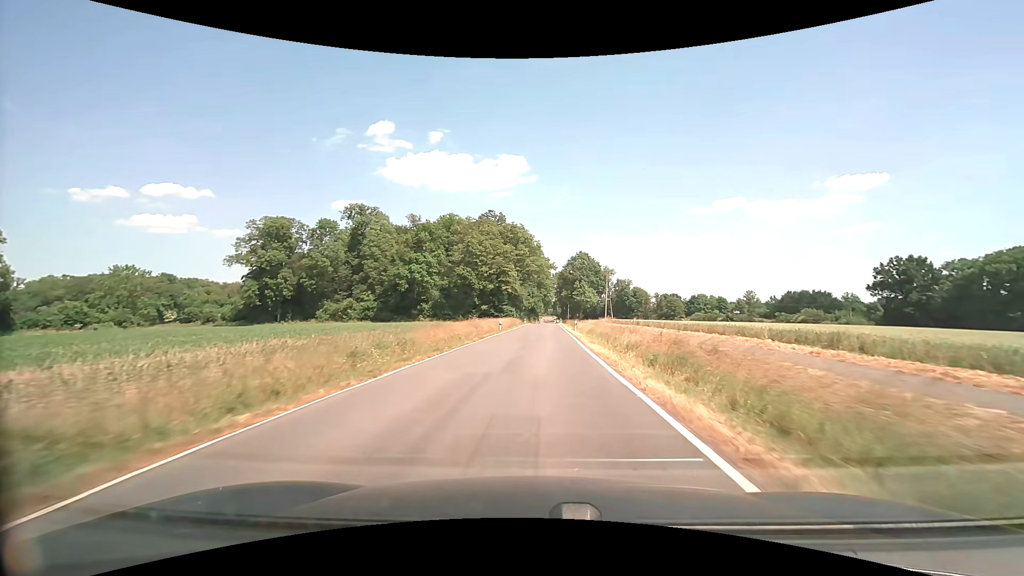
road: tertiary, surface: asphalt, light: Day
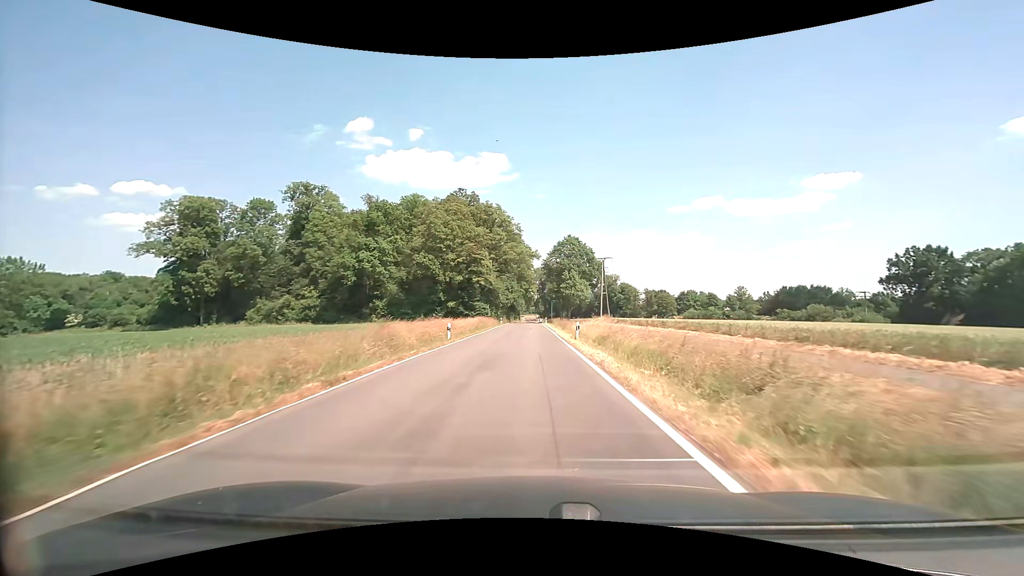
(+0.5, +20.2) m; +2°
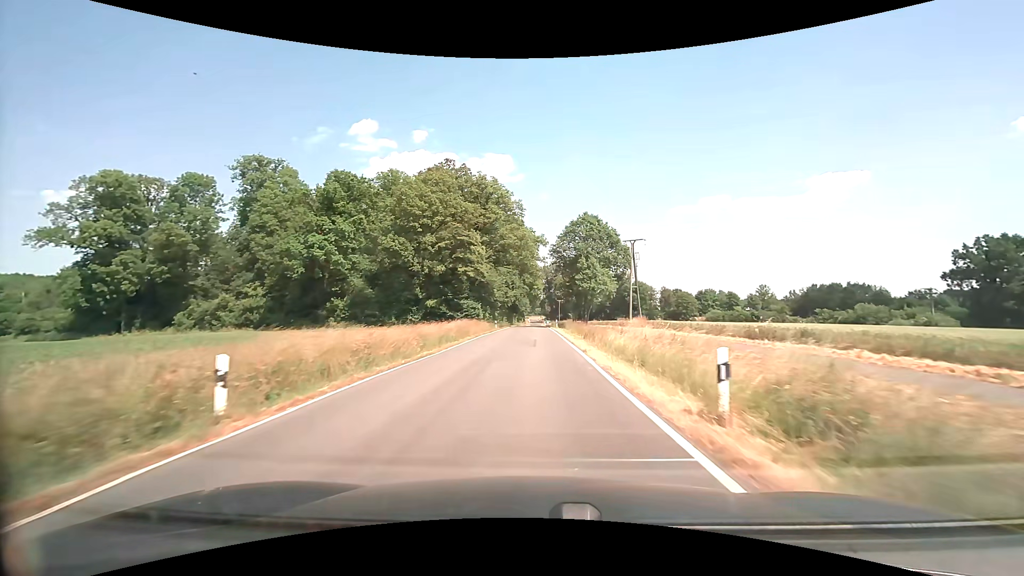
(-0.1, +21.0) m; -1°
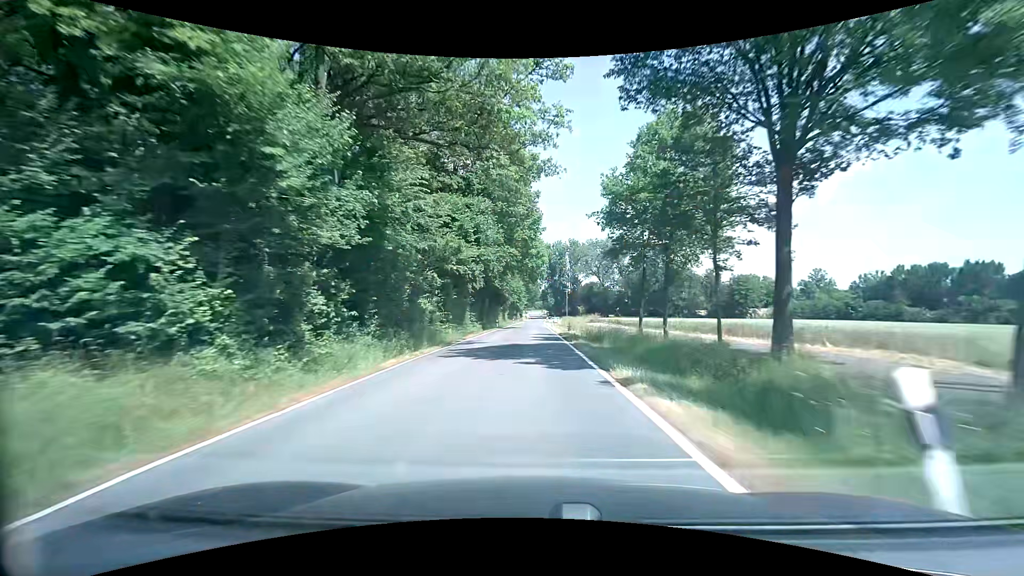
(+0.3, +55.6) m; 0°
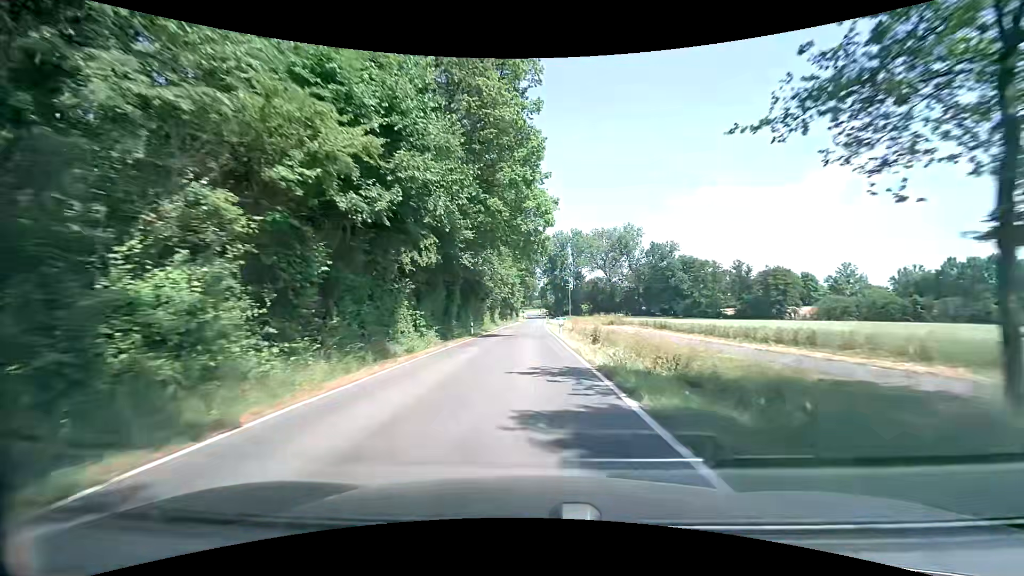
(0.0, +23.4) m; 0°
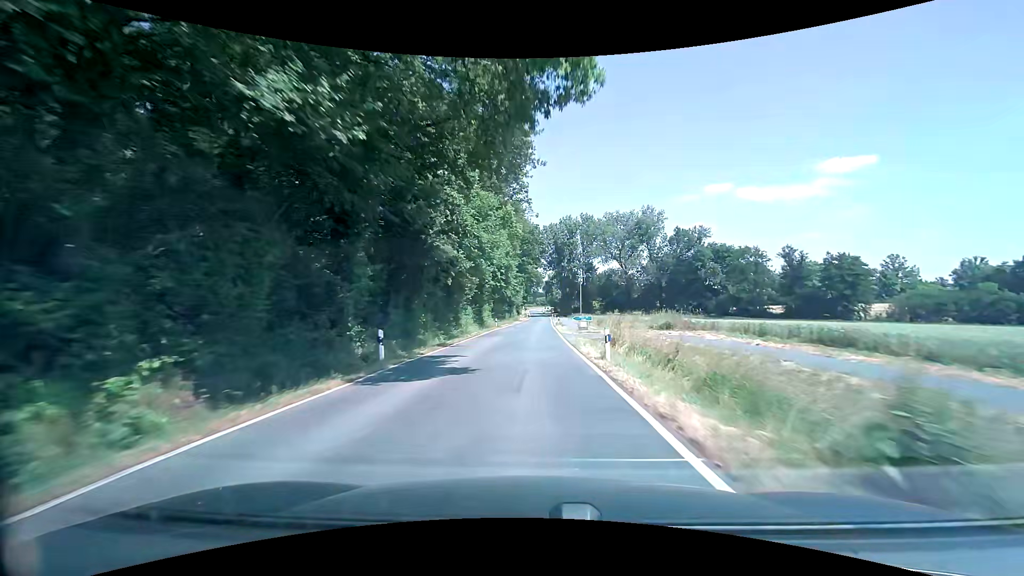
(0.0, +23.8) m; 0°
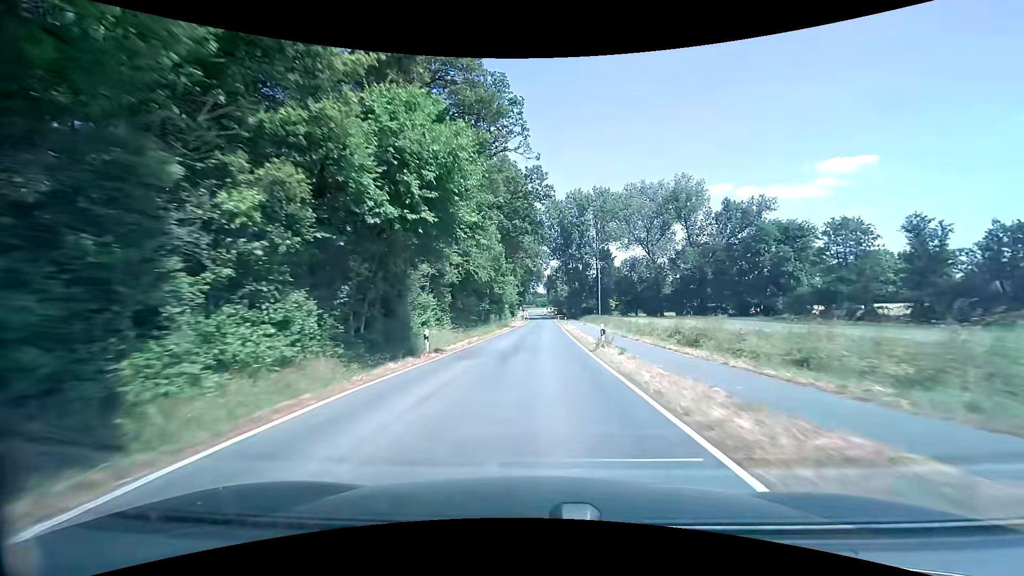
(-0.1, +36.2) m; 0°
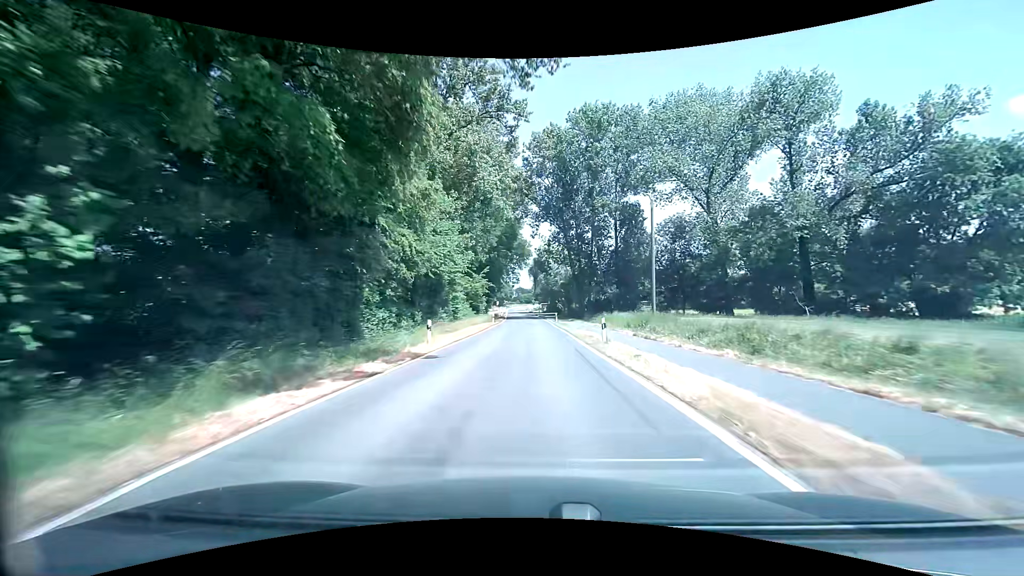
(+0.8, +48.3) m; +2°
